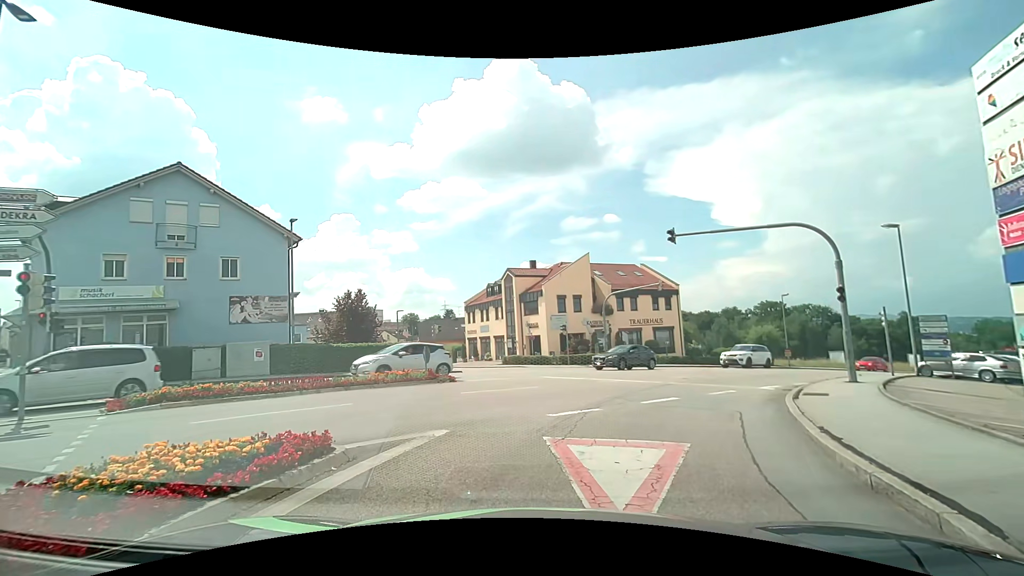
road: tertiary_link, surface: asphalt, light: Day
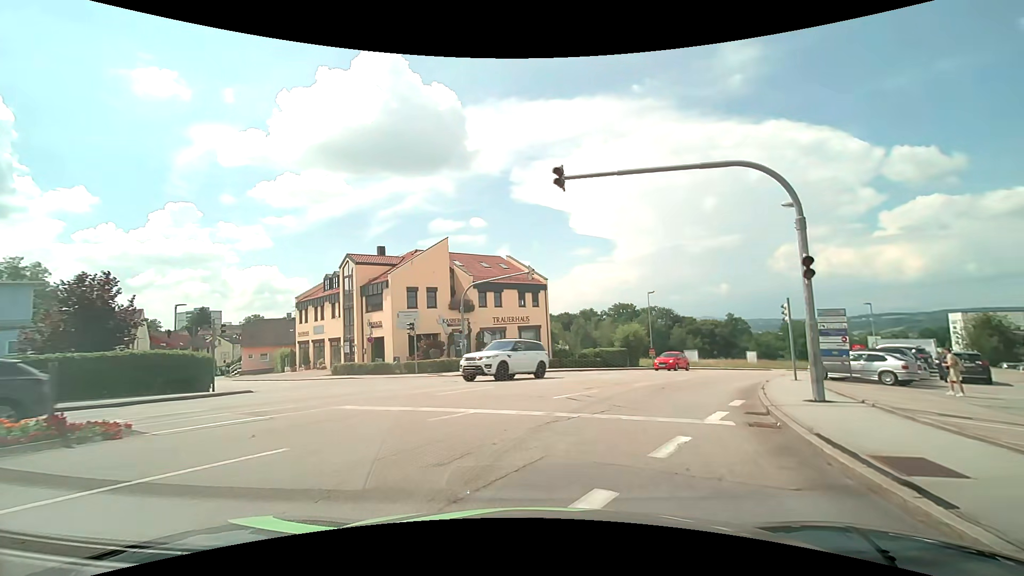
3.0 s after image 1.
(+1.2, +8.5) m; +16°
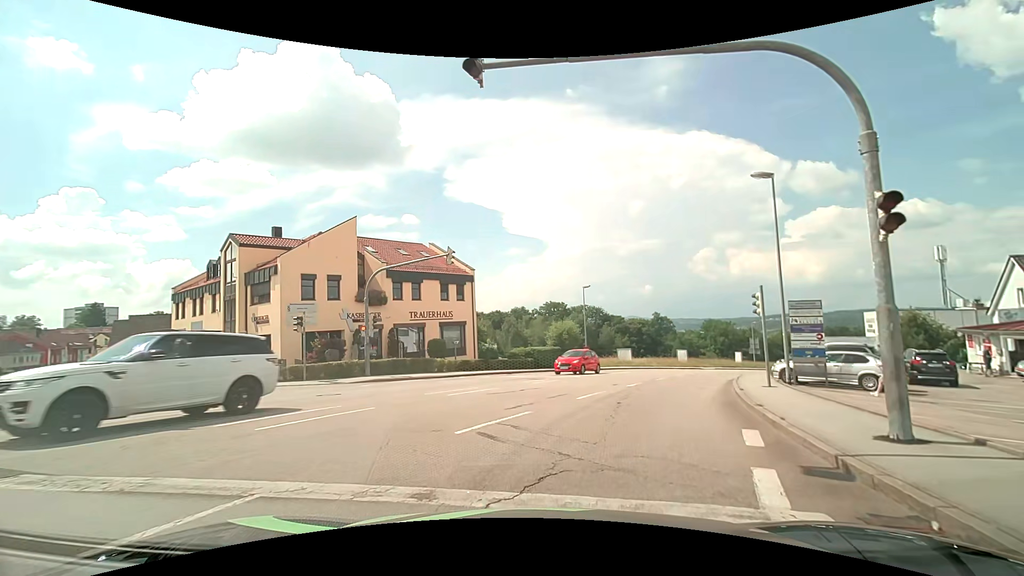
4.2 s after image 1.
(+0.4, +5.5) m; +7°
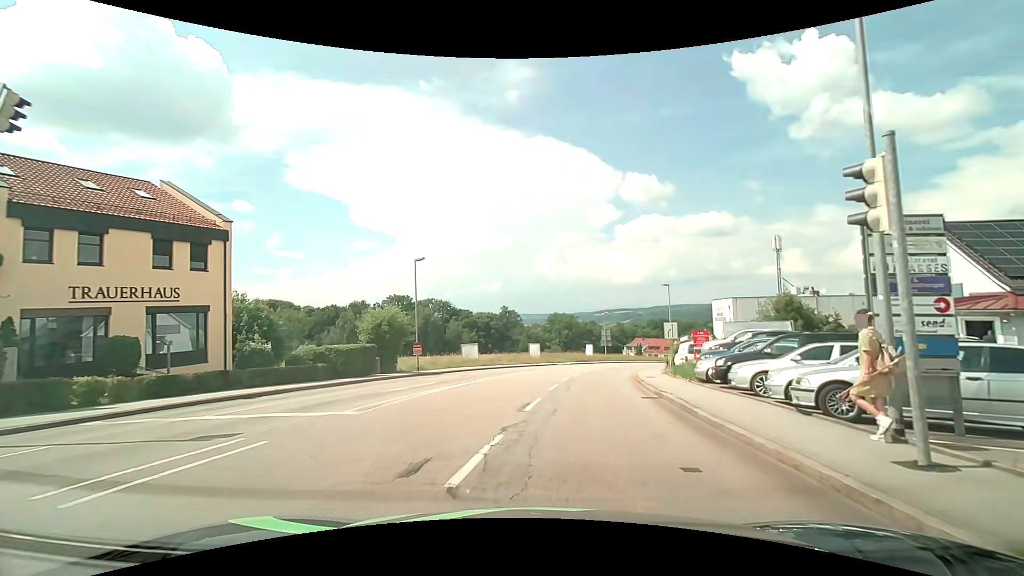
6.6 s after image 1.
(+2.3, +14.2) m; +17°
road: tertiary
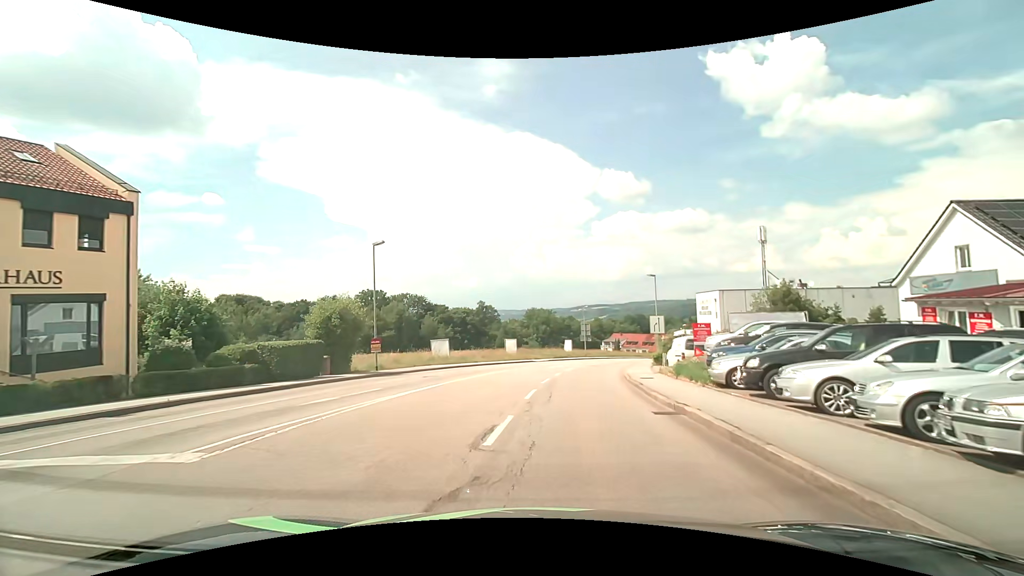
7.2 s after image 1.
(+0.1, +4.3) m; +2°
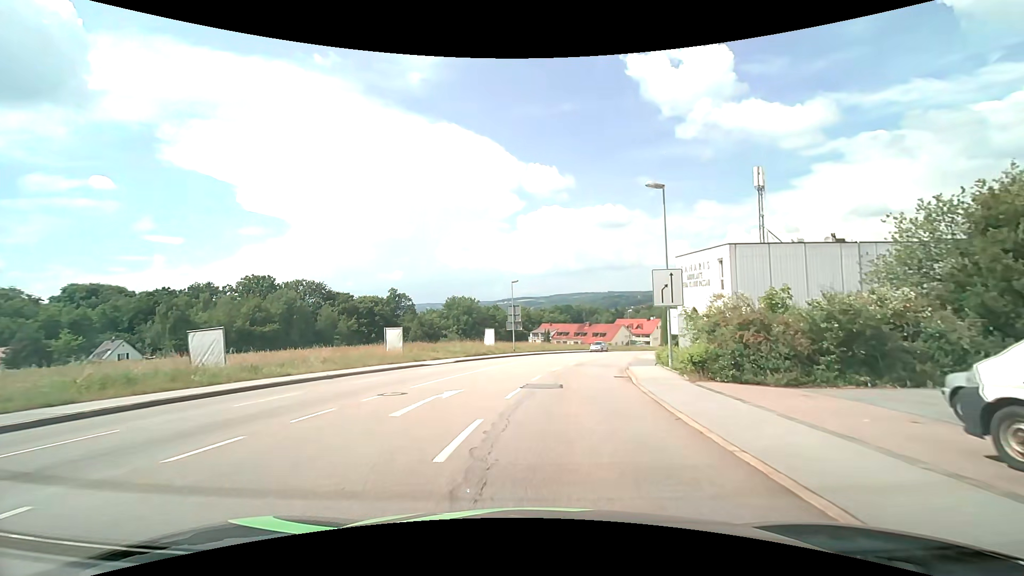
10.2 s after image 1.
(+2.3, +25.4) m; +9°
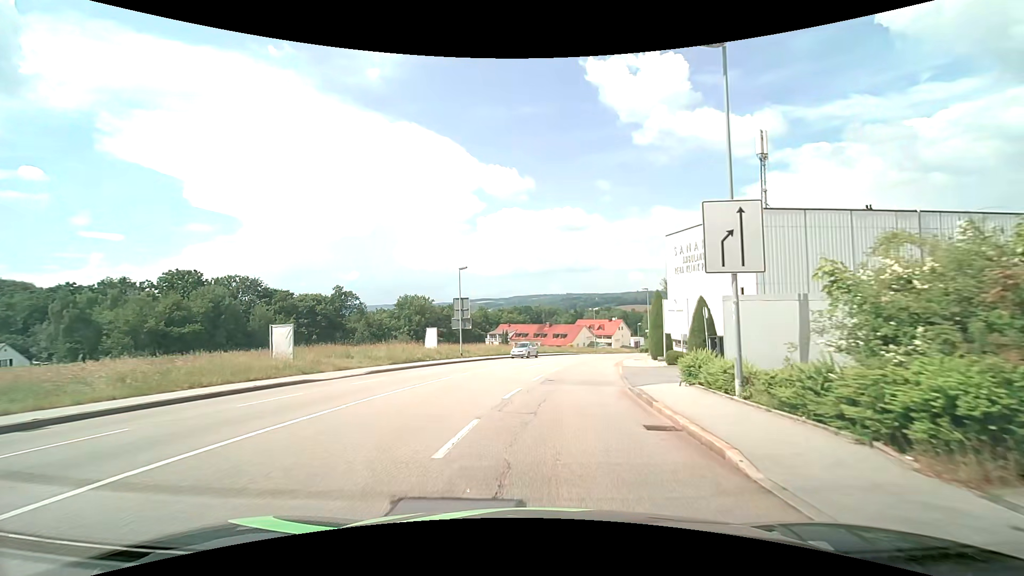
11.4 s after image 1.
(+0.5, +11.3) m; +5°
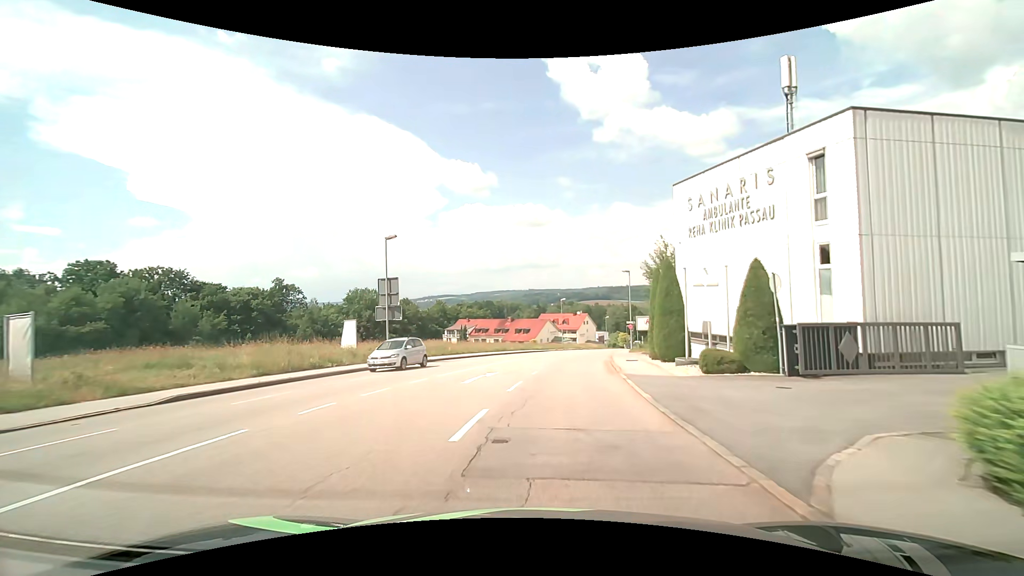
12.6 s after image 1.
(+0.5, +11.8) m; +5°
(0, +10) (+1, +20) (+1, +30) (+3, +40) (+5, +50) (+7, +59) (+10, +69) (+13, +79) (+15, +88) (+18, +98) m
